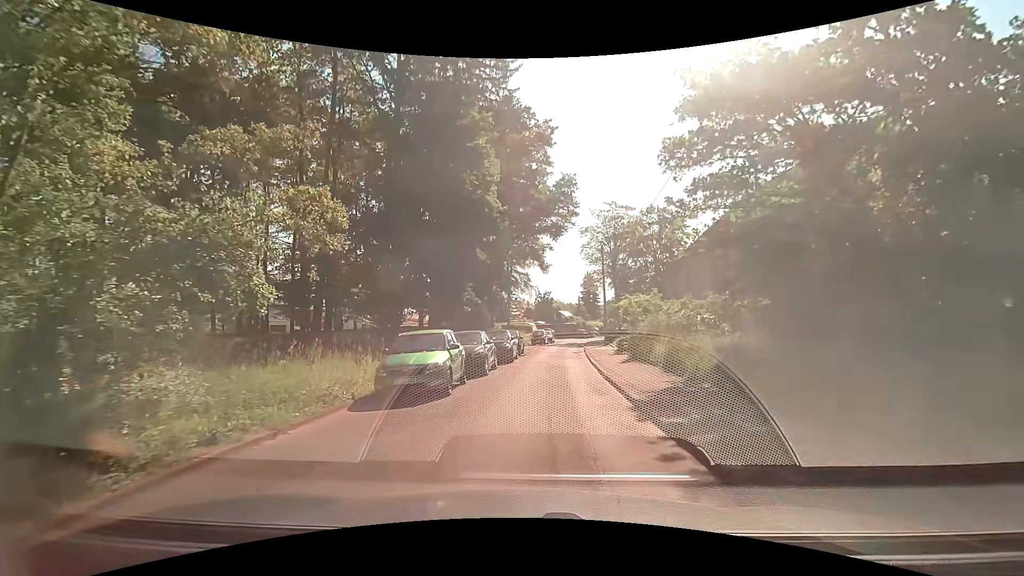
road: residential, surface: asphalt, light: Day
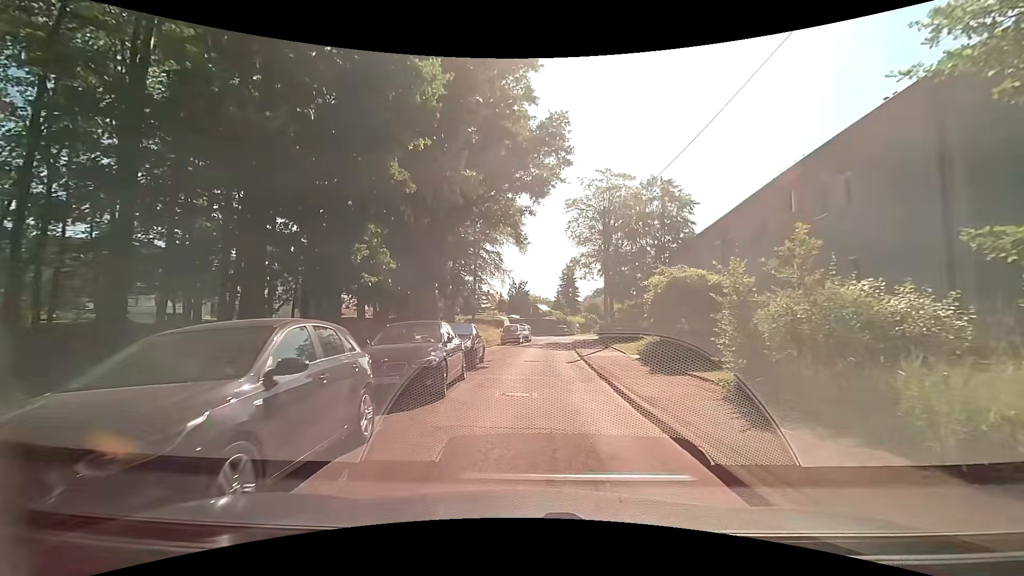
(+0.2, +12.7) m; +3°
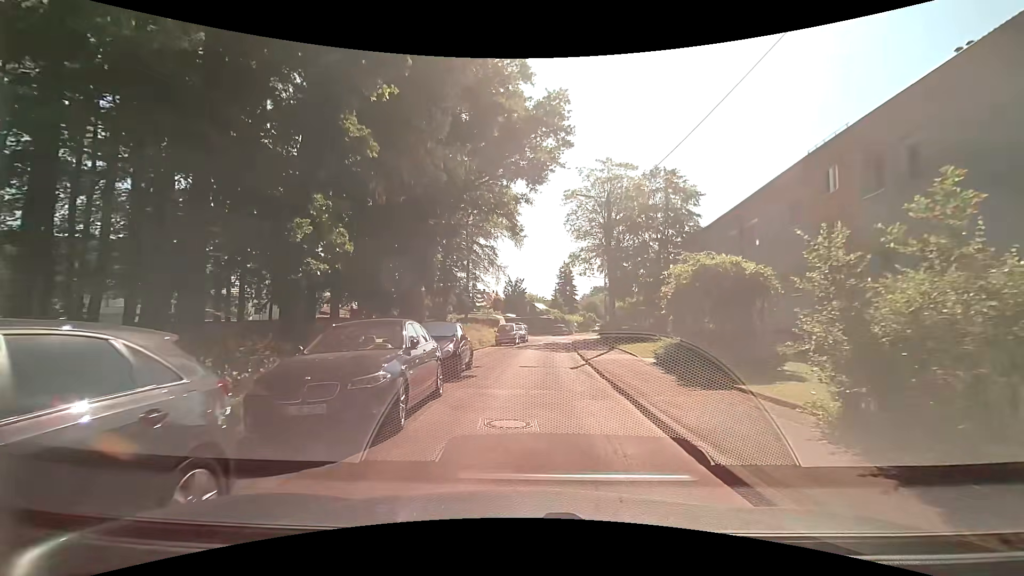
(0.0, +2.9) m; -2°
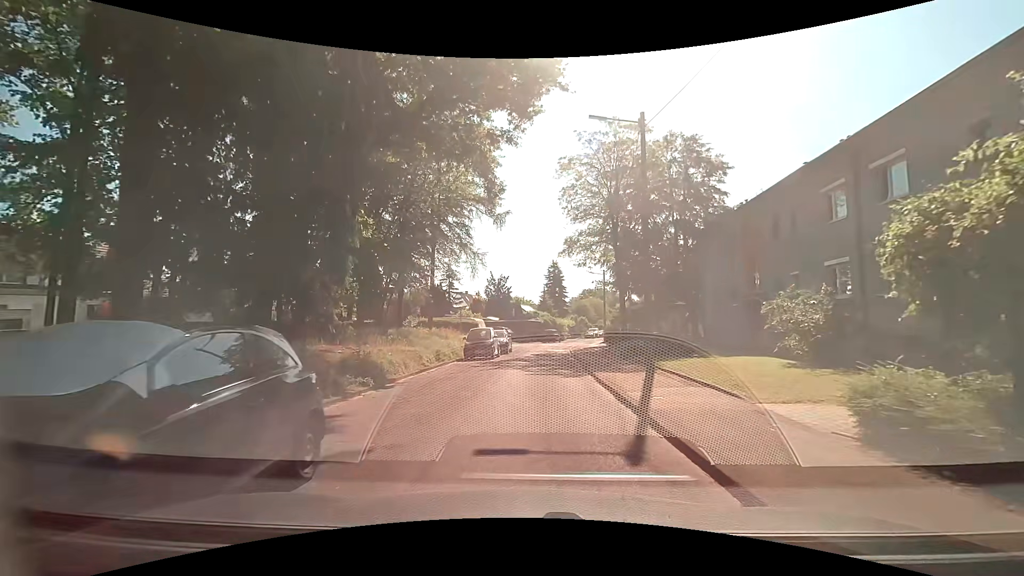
(+0.4, +10.6) m; +4°
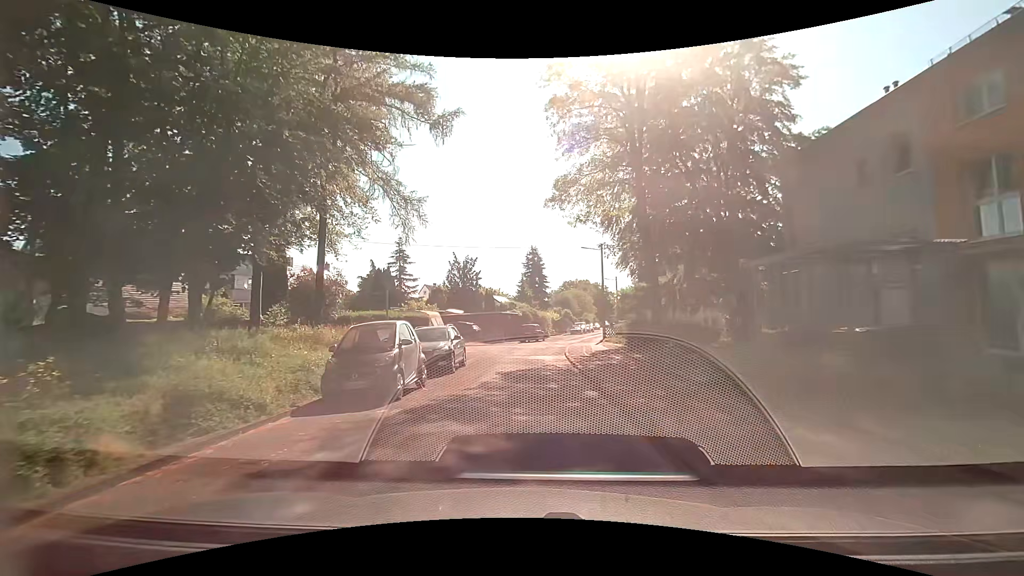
(+0.1, +14.6) m; +1°
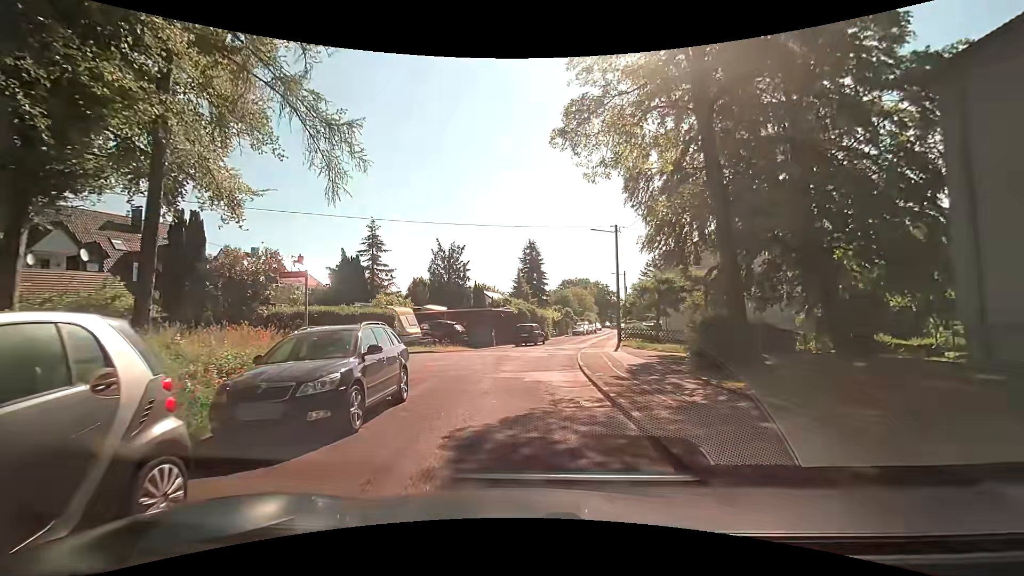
(0.0, +8.1) m; +1°
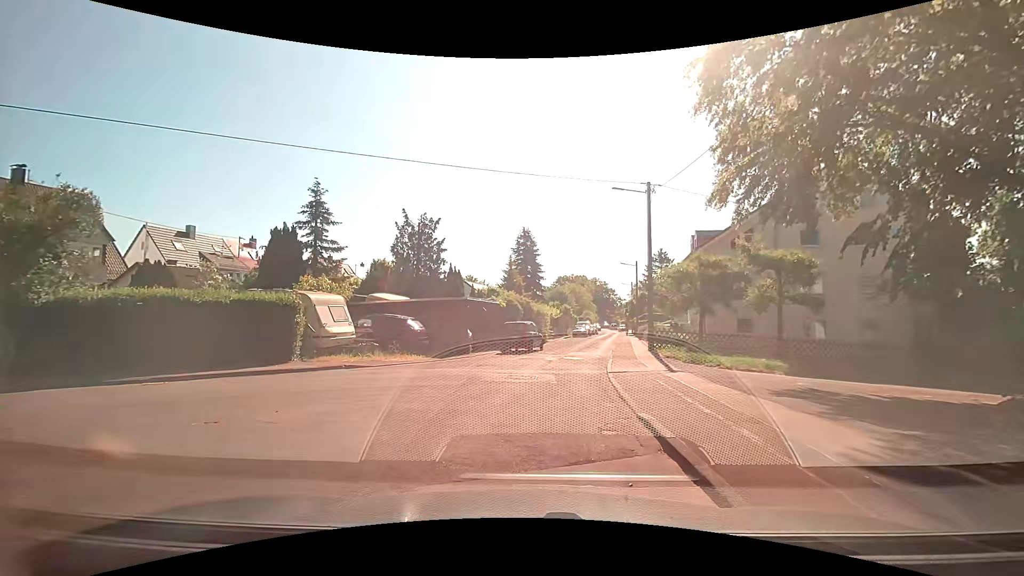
(-0.2, +10.3) m; +1°
